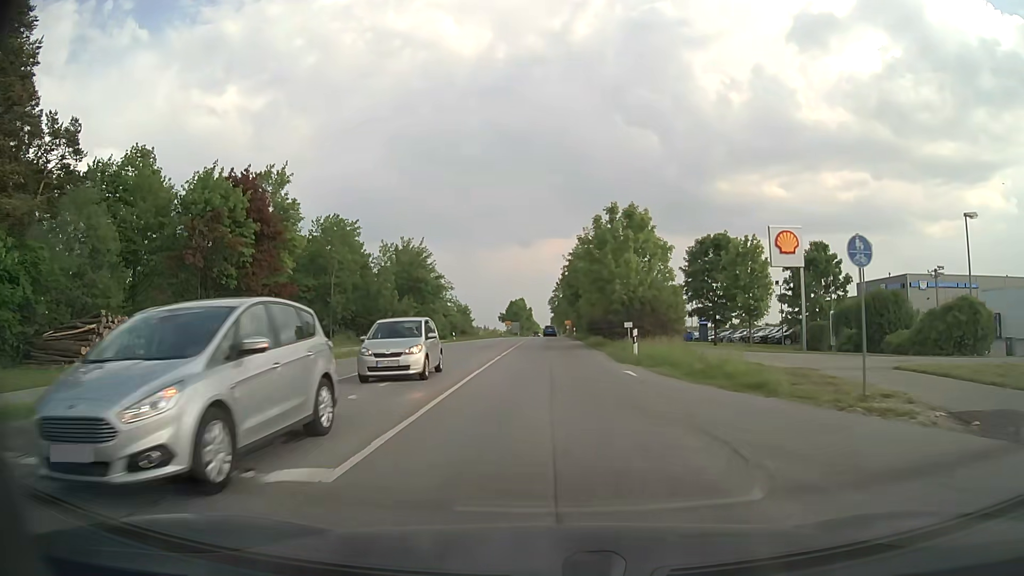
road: secondary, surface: asphalt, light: Day
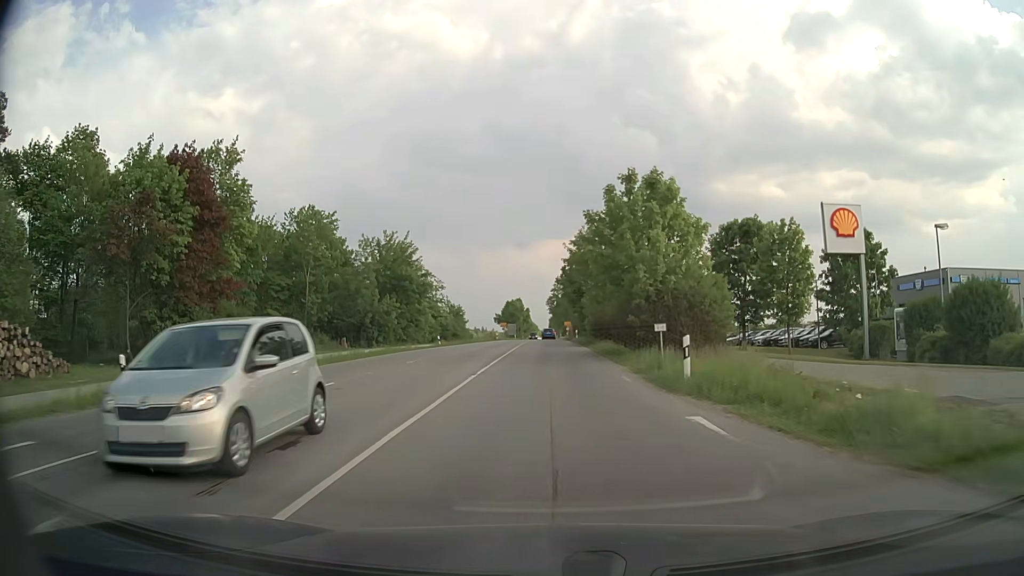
(0.0, +8.5) m; 0°
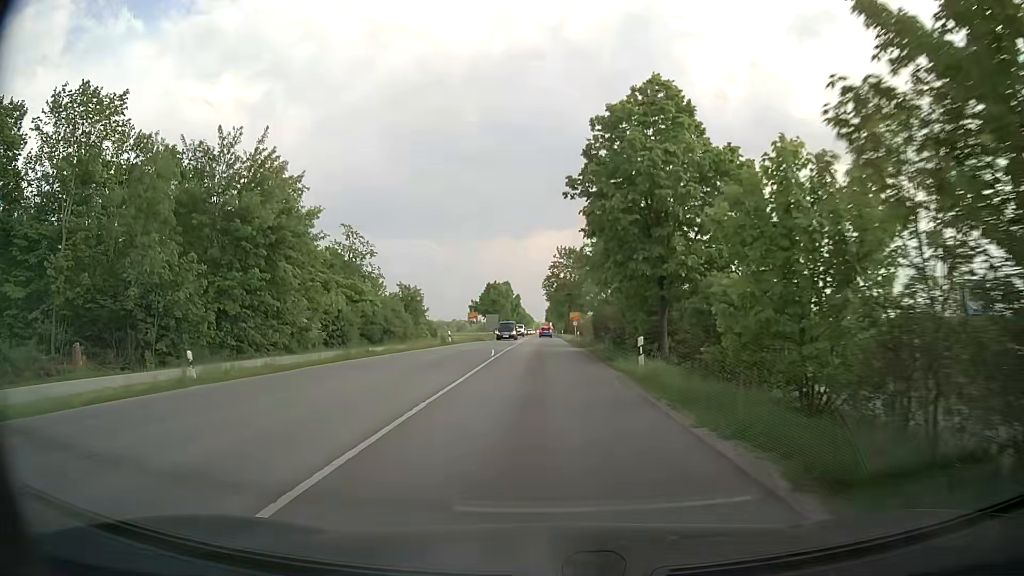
(+0.3, +42.5) m; +1°
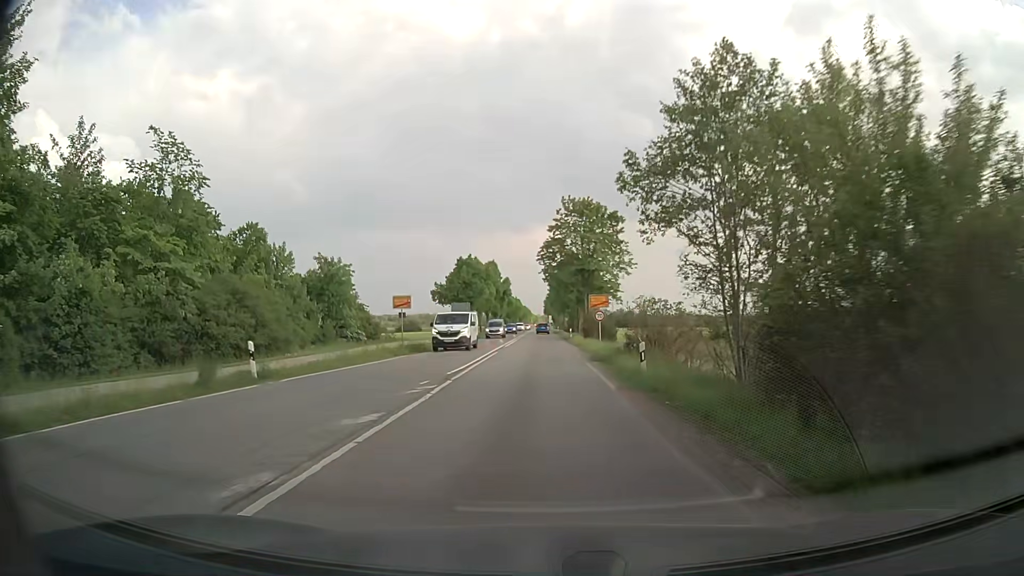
(0.0, +34.9) m; 0°
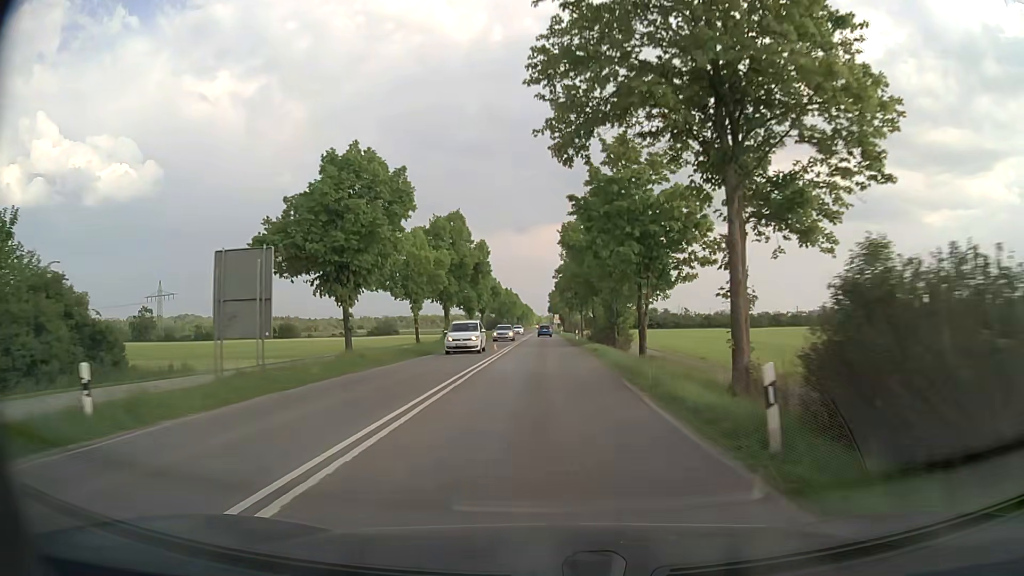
(-0.5, +48.6) m; 0°
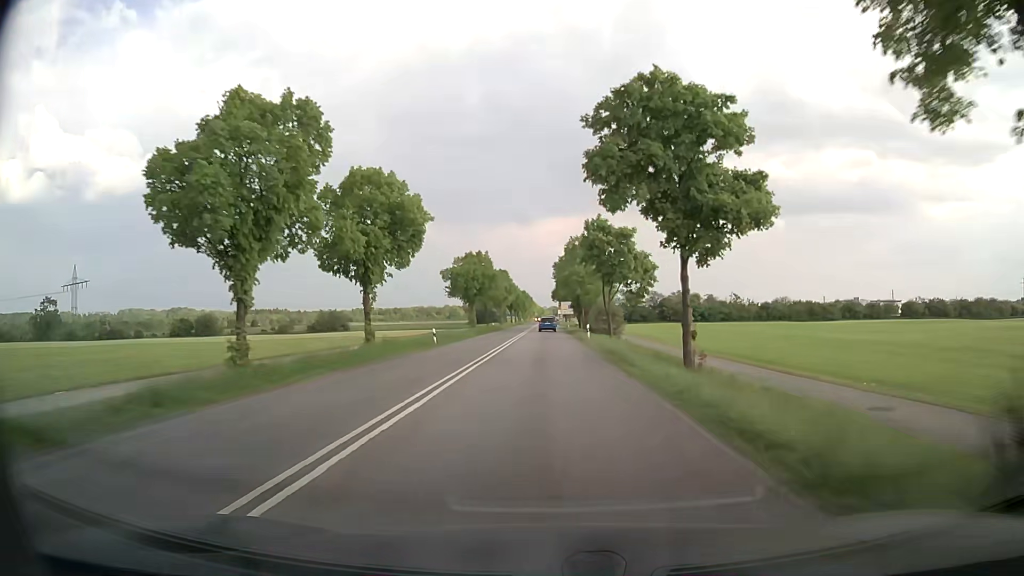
(-0.2, +58.0) m; 0°
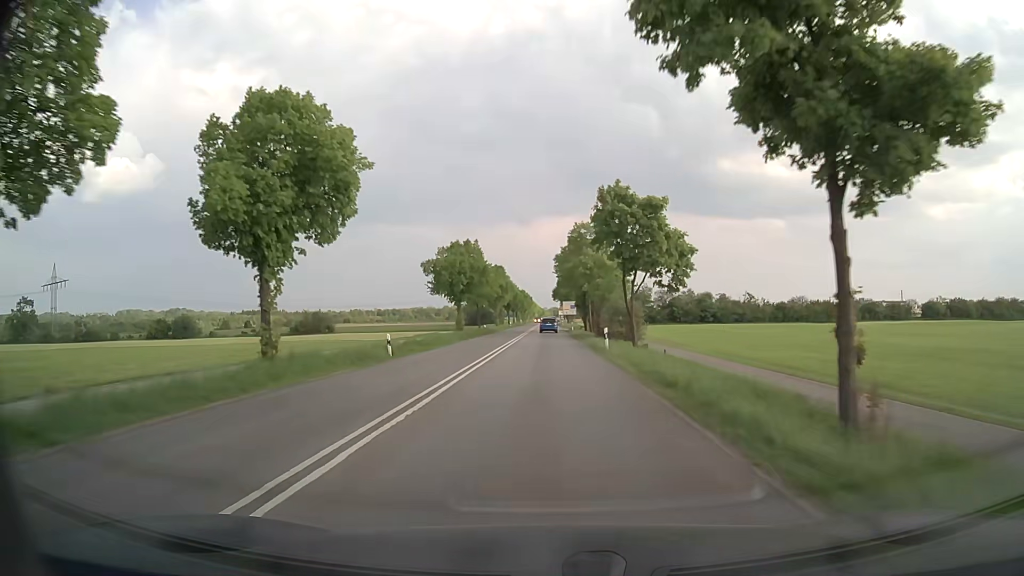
(+0.1, +11.6) m; 0°
